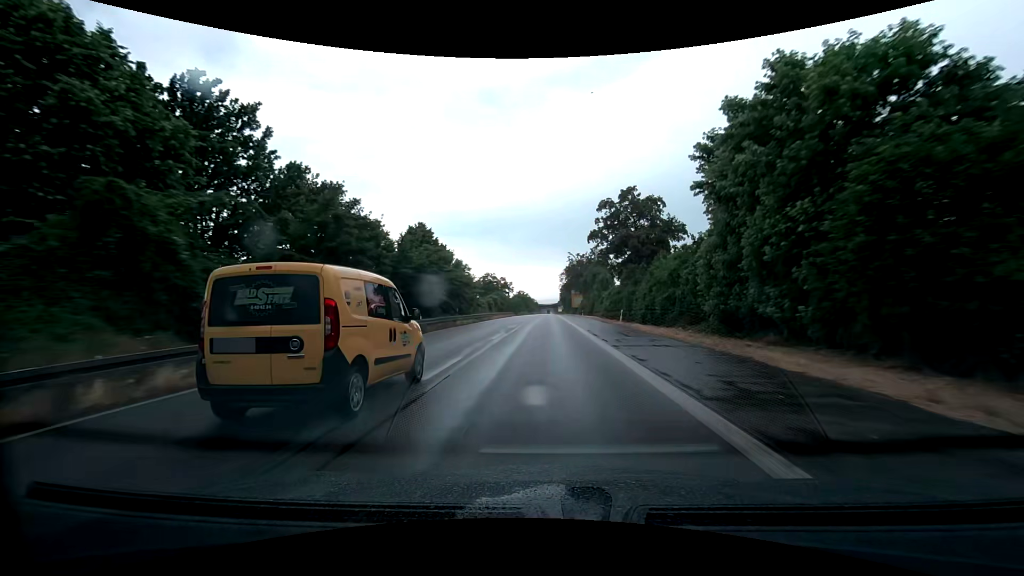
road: trunk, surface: asphalt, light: Day
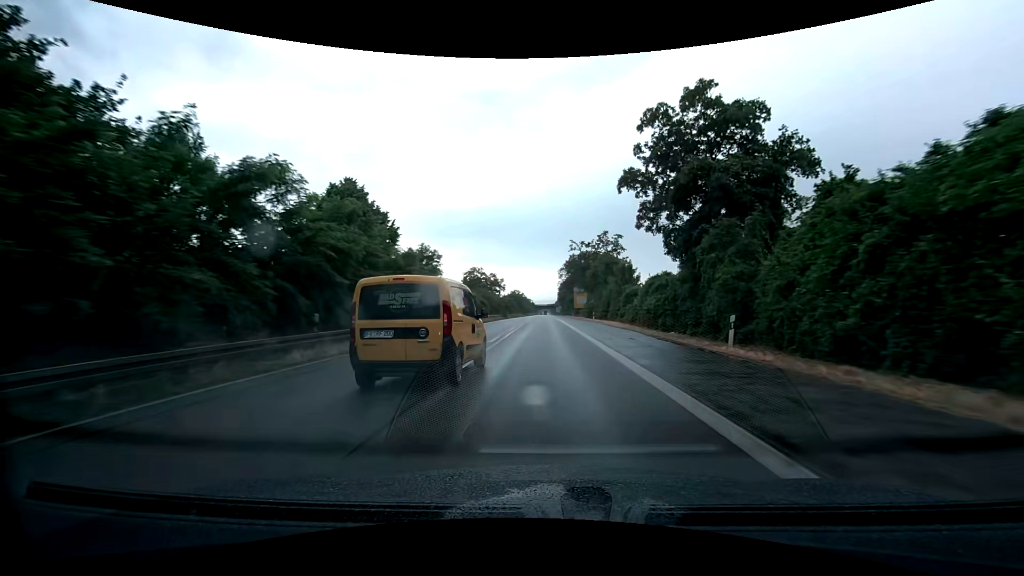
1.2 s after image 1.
(0.0, +23.7) m; 0°
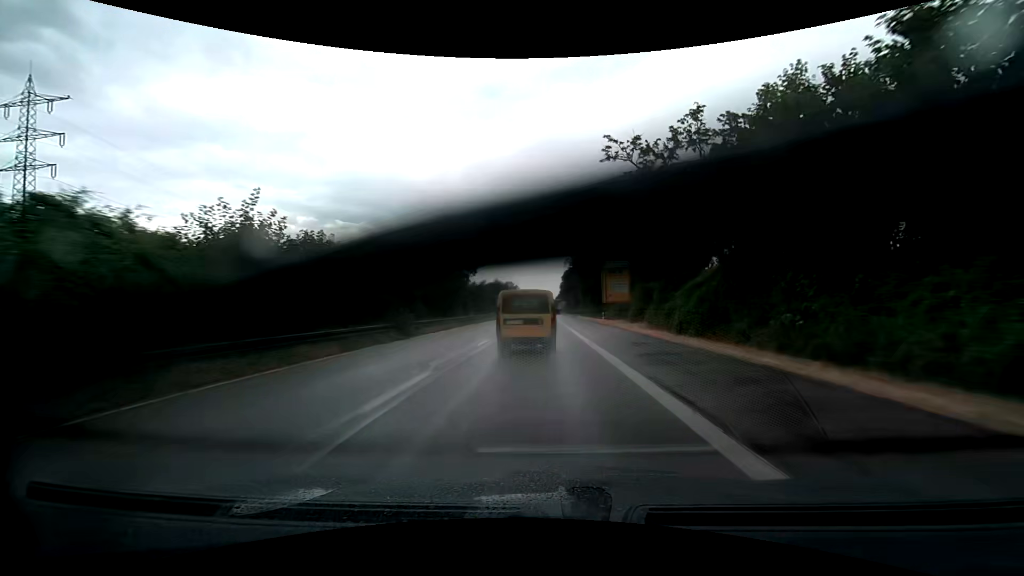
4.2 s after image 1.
(+0.2, +59.2) m; 0°
(0, +10) (0, +20) (0, +30) (0, +40) (0, +50) (0, +60) (0, +70) (0, +80) (0, +90) (0, +100) m
